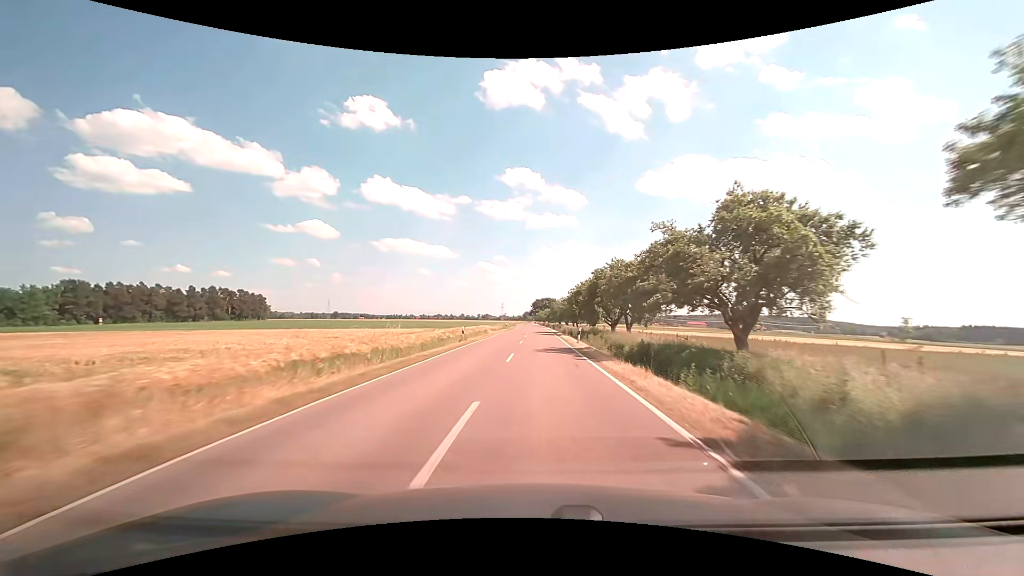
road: tertiary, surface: asphalt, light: Day
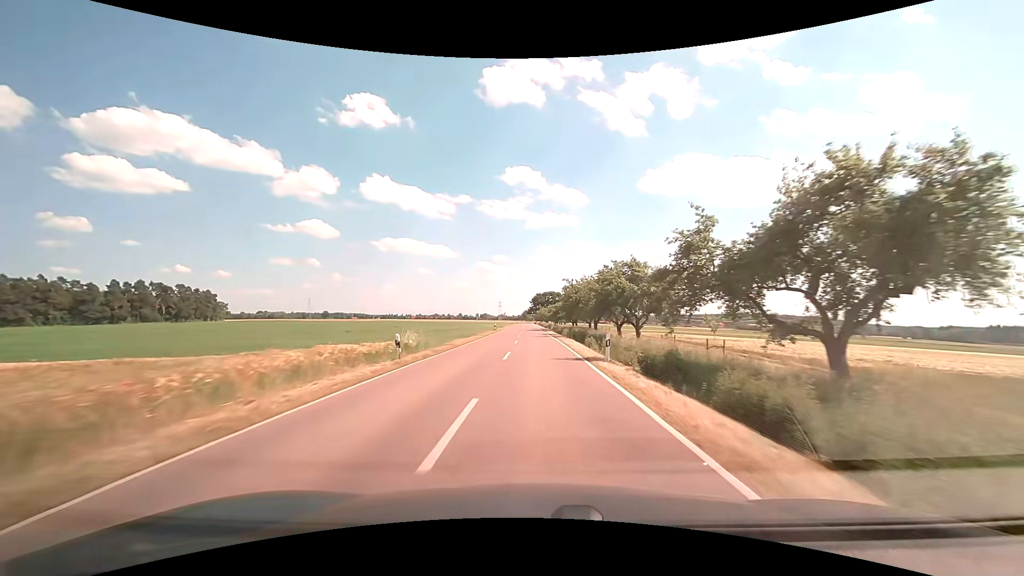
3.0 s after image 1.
(+0.2, +61.3) m; 0°
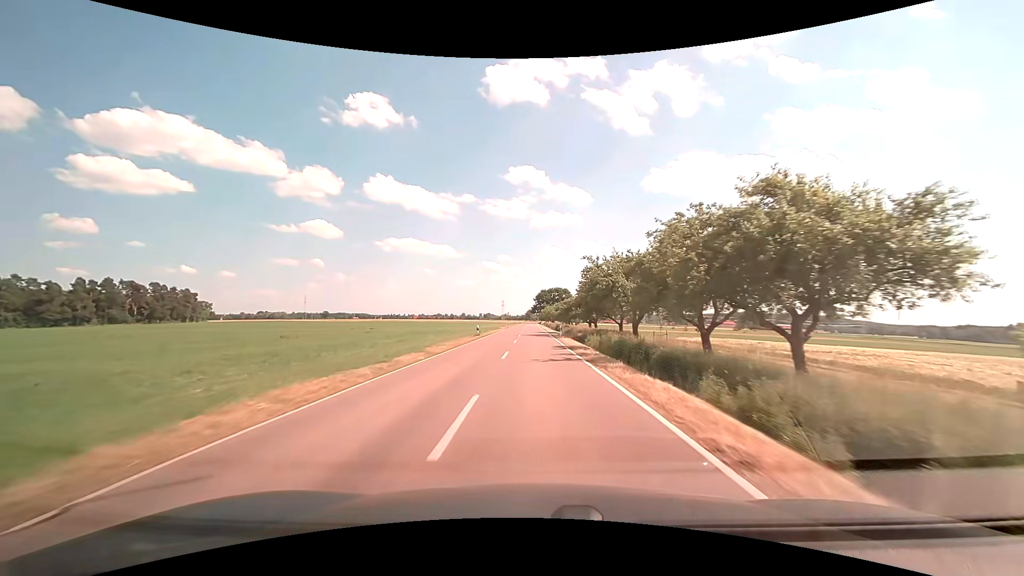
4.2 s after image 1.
(-0.1, +24.4) m; 0°
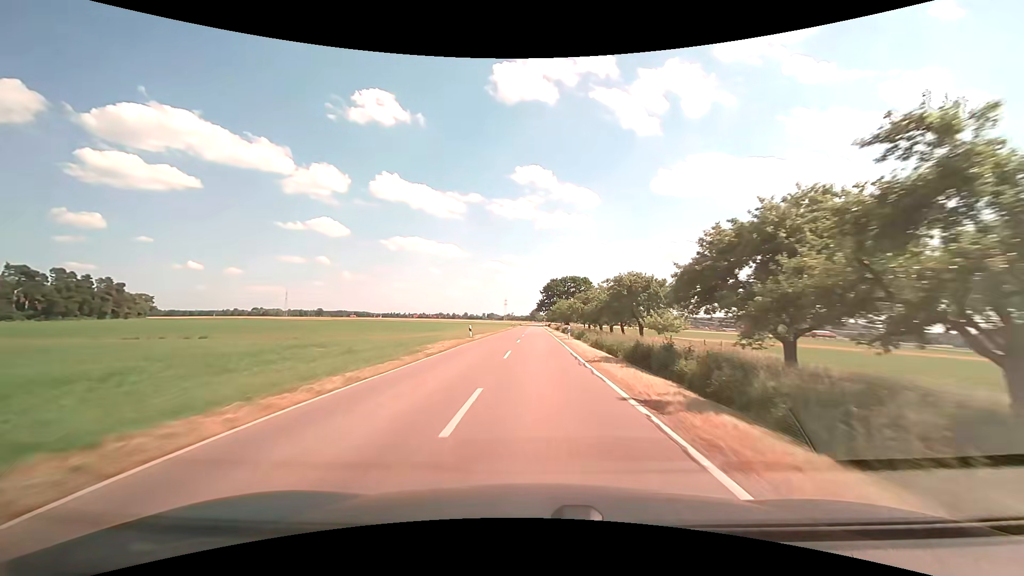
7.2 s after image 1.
(-0.6, +60.7) m; -1°
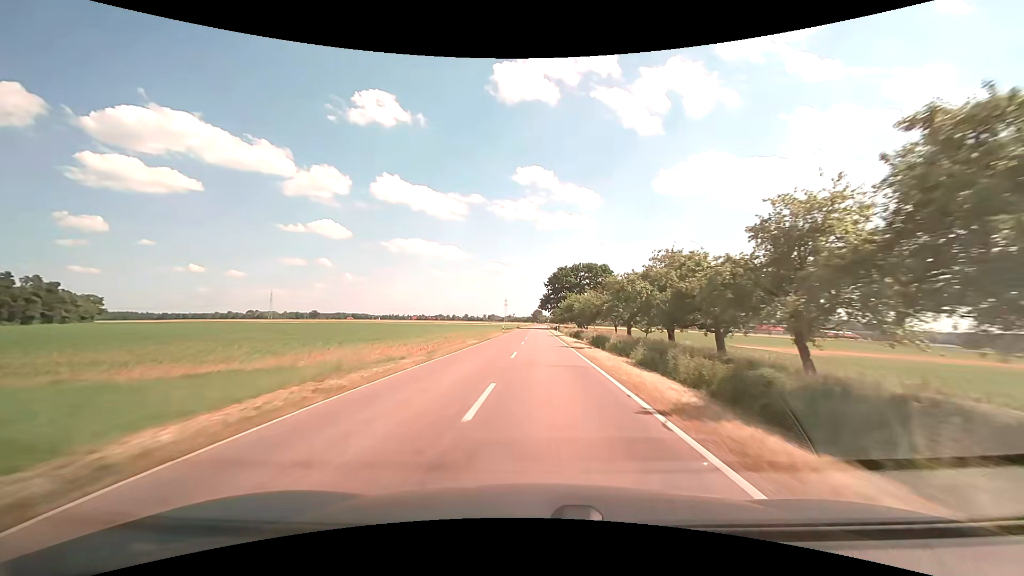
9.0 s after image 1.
(0.0, +36.4) m; 0°
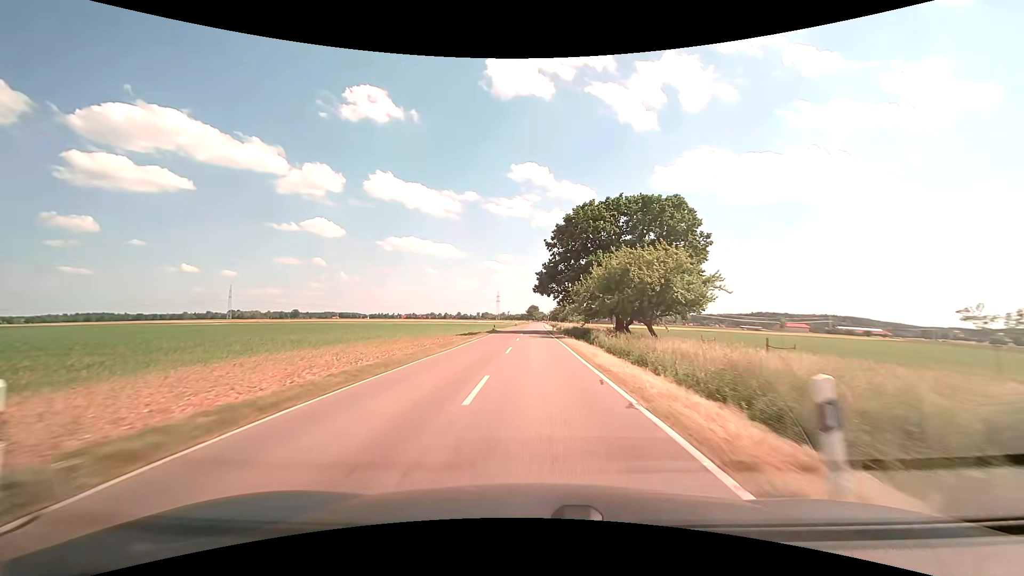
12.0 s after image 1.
(+0.3, +60.3) m; +1°
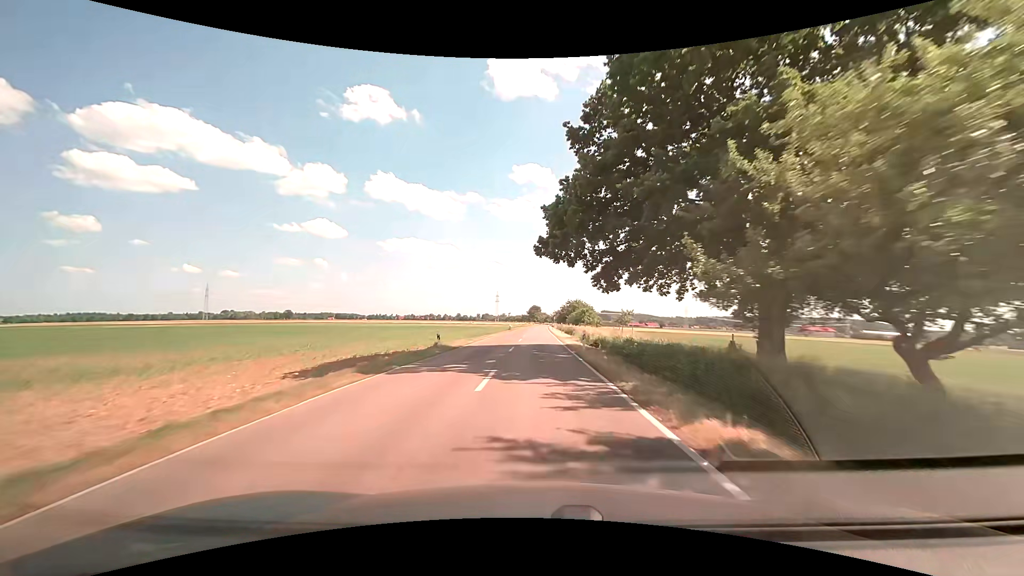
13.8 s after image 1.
(-0.3, +35.6) m; 0°
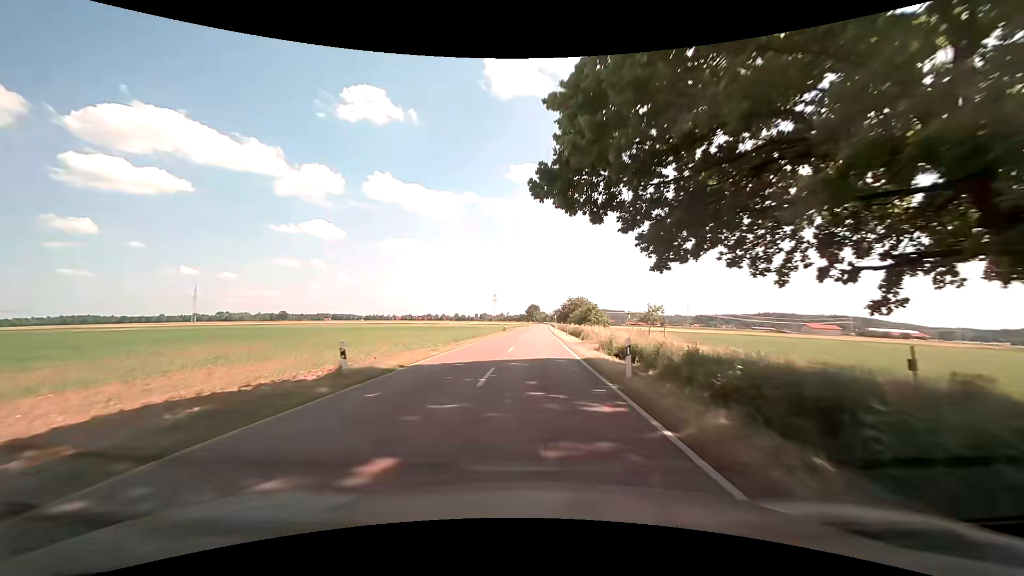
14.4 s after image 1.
(0.0, +11.8) m; 0°
(0, +10) (0, +20) (0, +30) (0, +40) (0, +50) (0, +60) (0, +70) (0, +80) (+1, +90) (+1, +100) m
